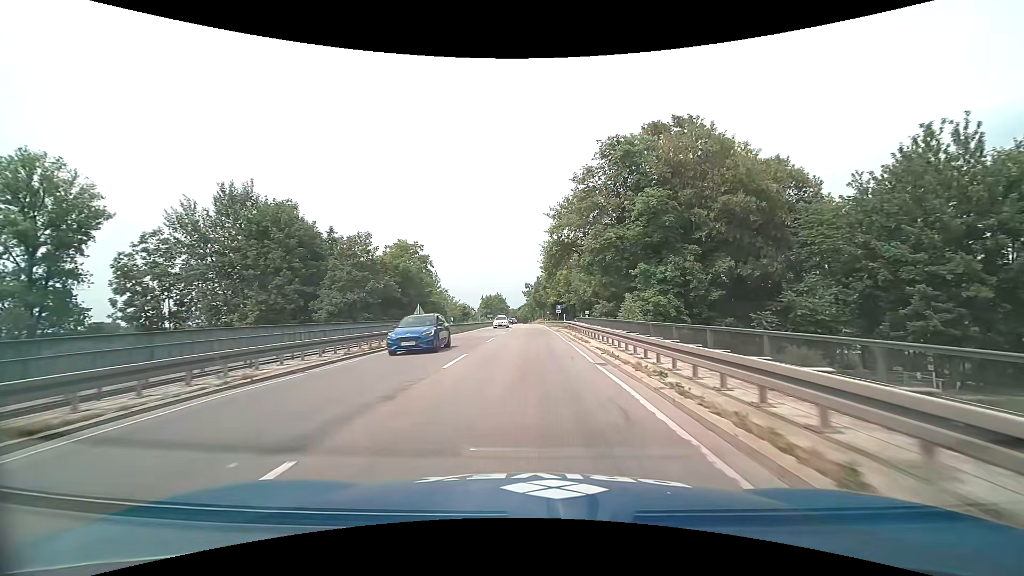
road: primary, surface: asphalt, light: Day
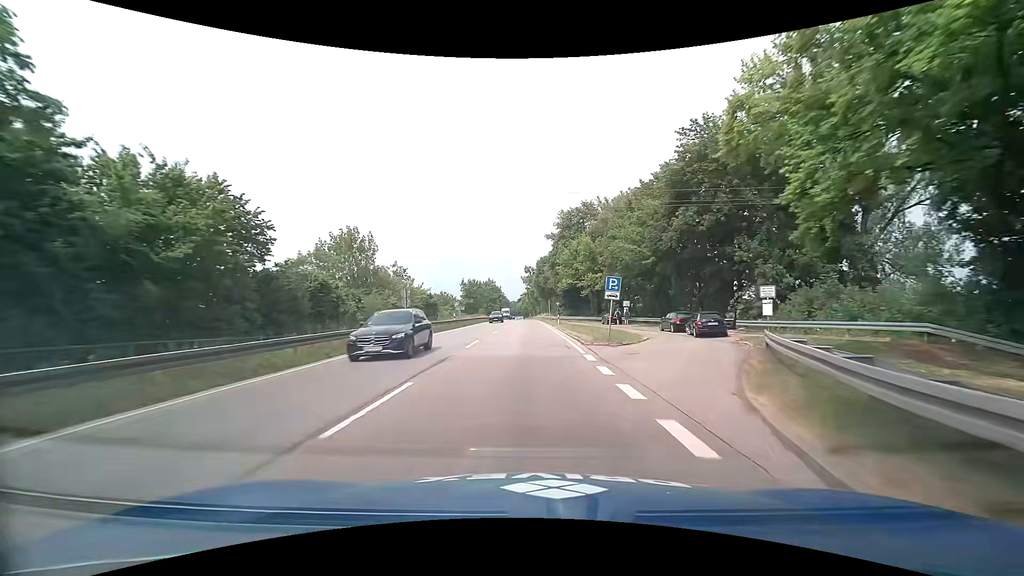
(-0.1, +43.1) m; 0°
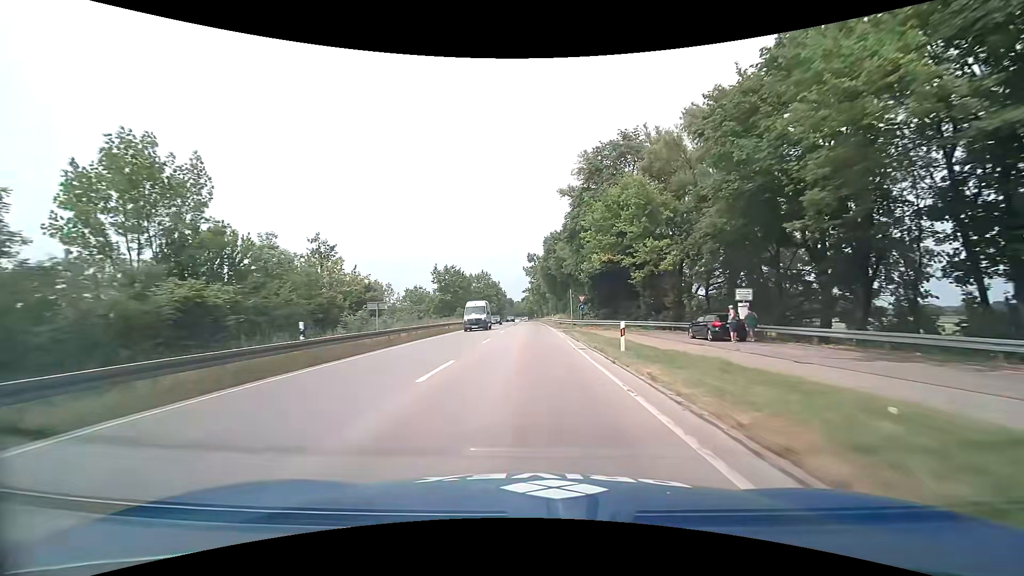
(-0.1, +32.9) m; 0°
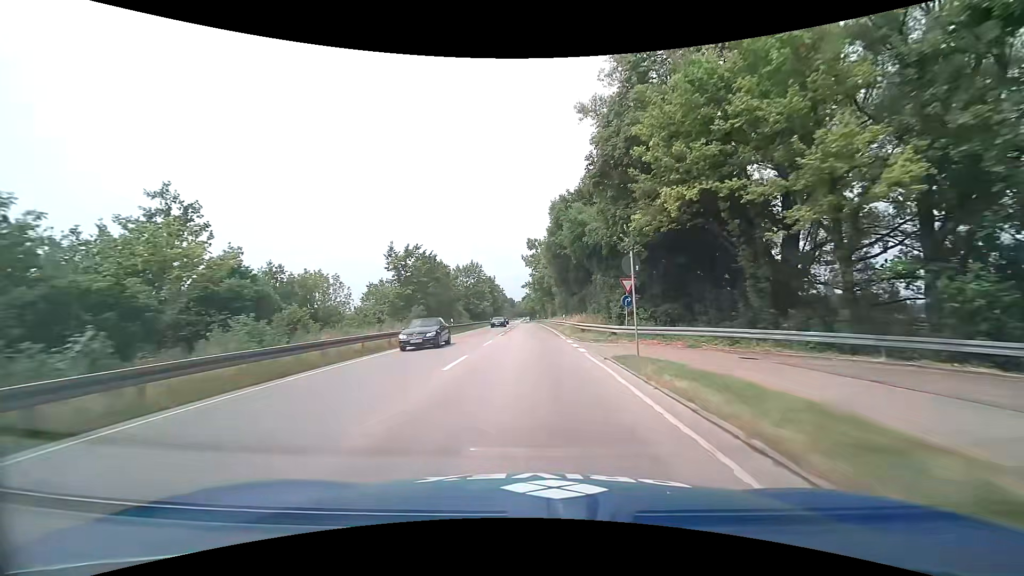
(-0.1, +22.3) m; 0°
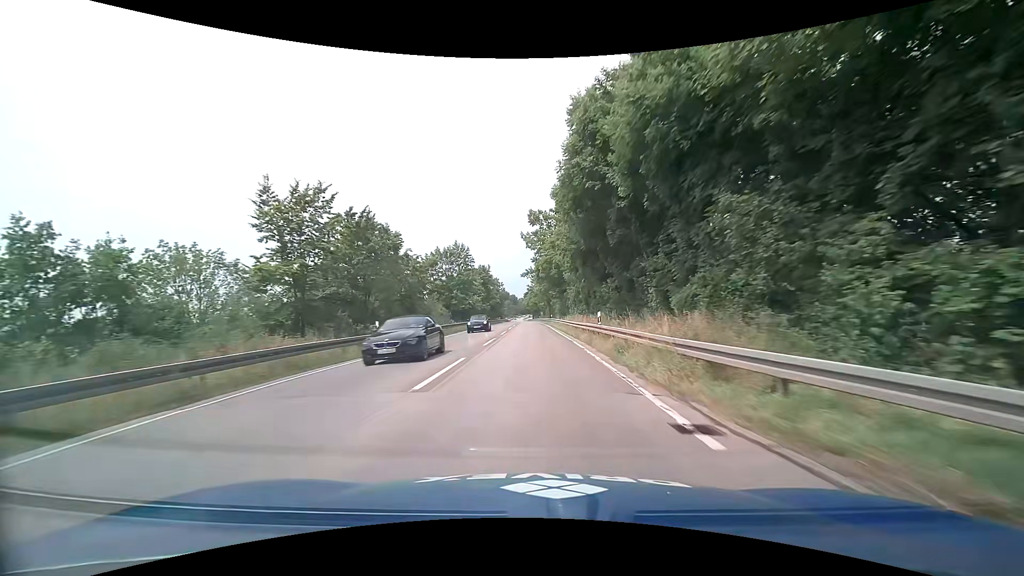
(0.0, +22.6) m; -1°
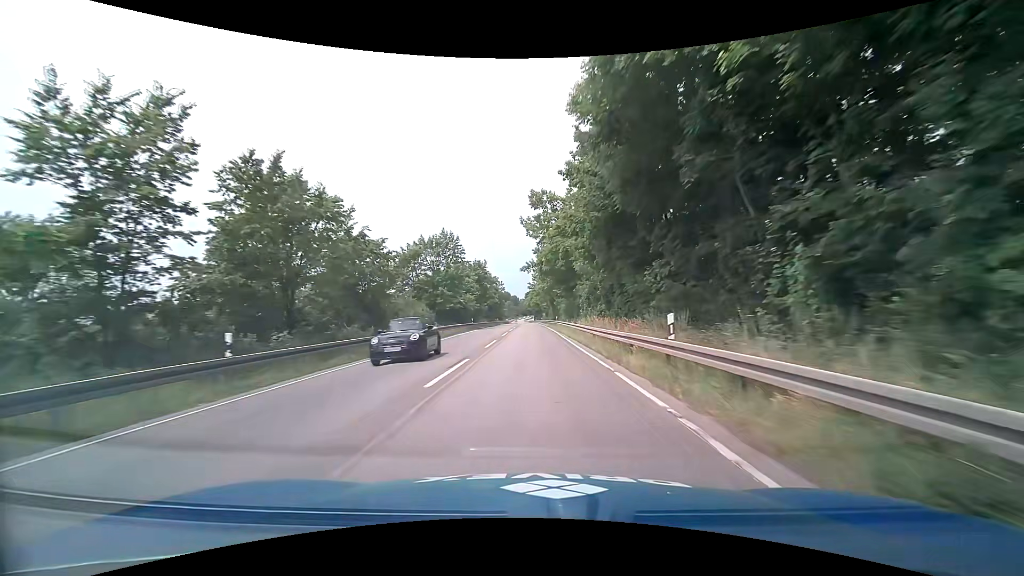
(+0.1, +11.4) m; 0°
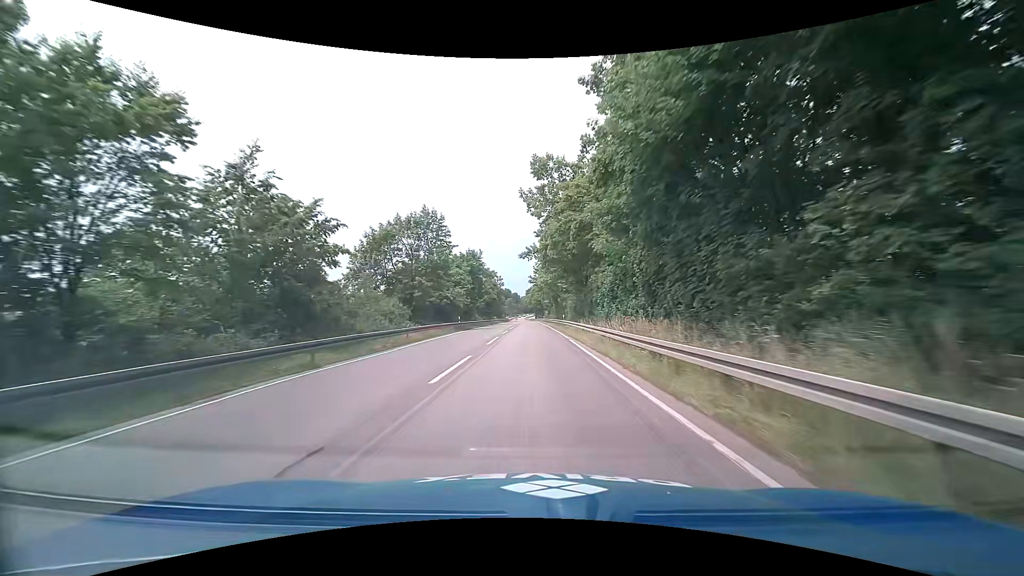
(0.0, +11.5) m; +1°
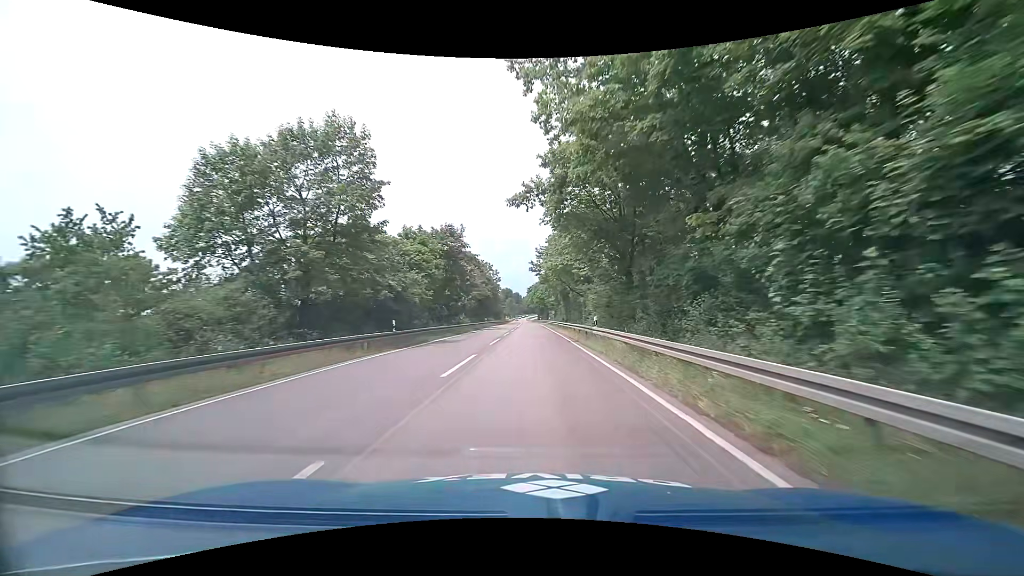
(-0.2, +23.4) m; -1°
(0, +10) (0, +20) (0, +30) (0, +40) (0, +50) (+1, +60) (+1, +70) (+1, +80) (+1, +90) (+1, +100) m
